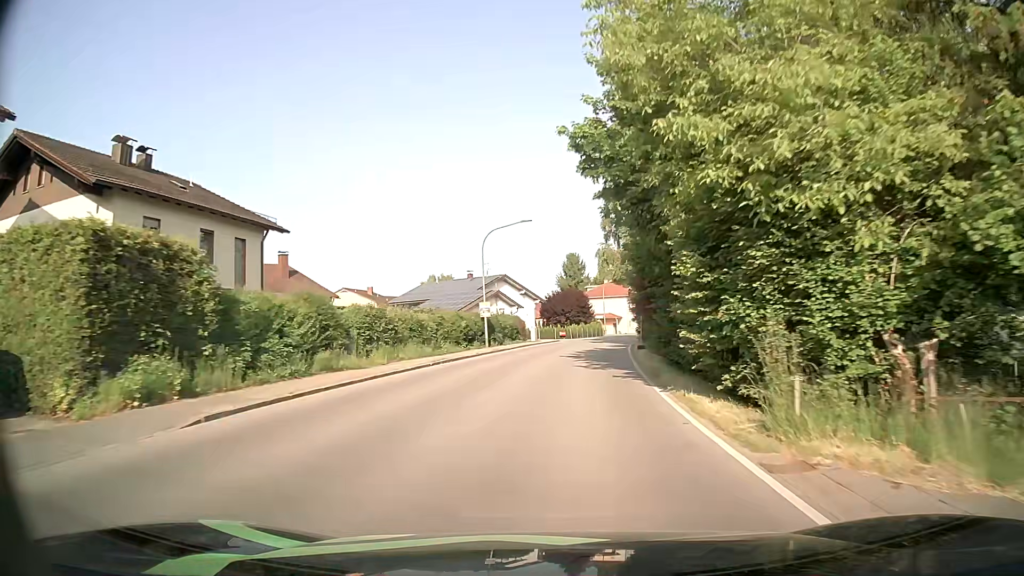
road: secondary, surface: asphalt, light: Day
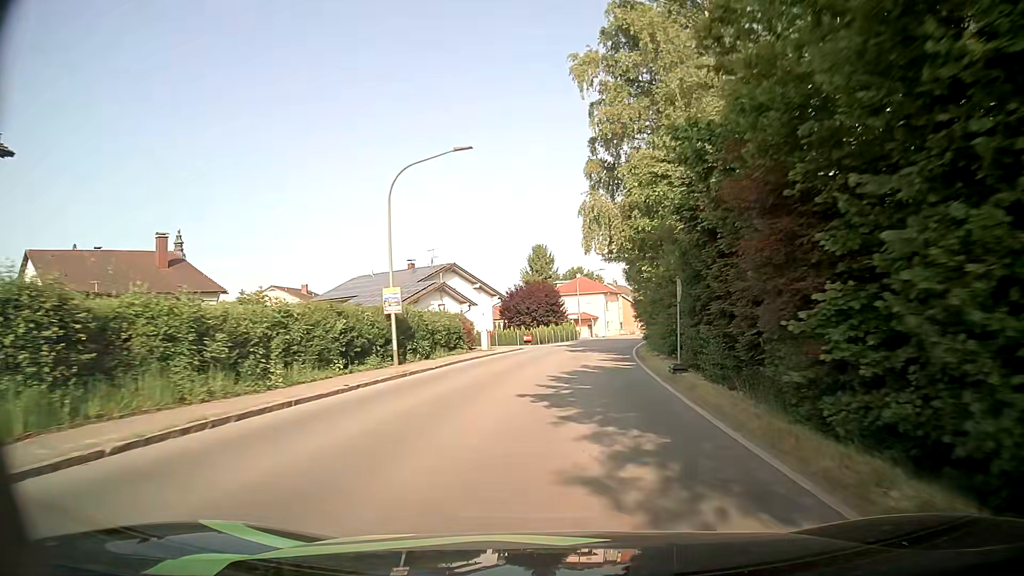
(+0.3, +16.7) m; +2°
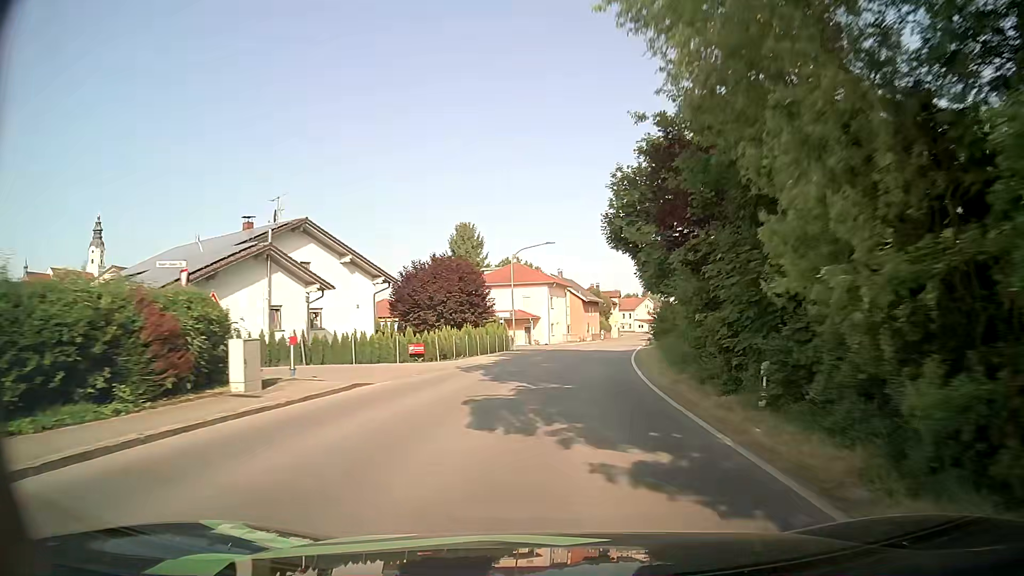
(+1.2, +25.4) m; +6°
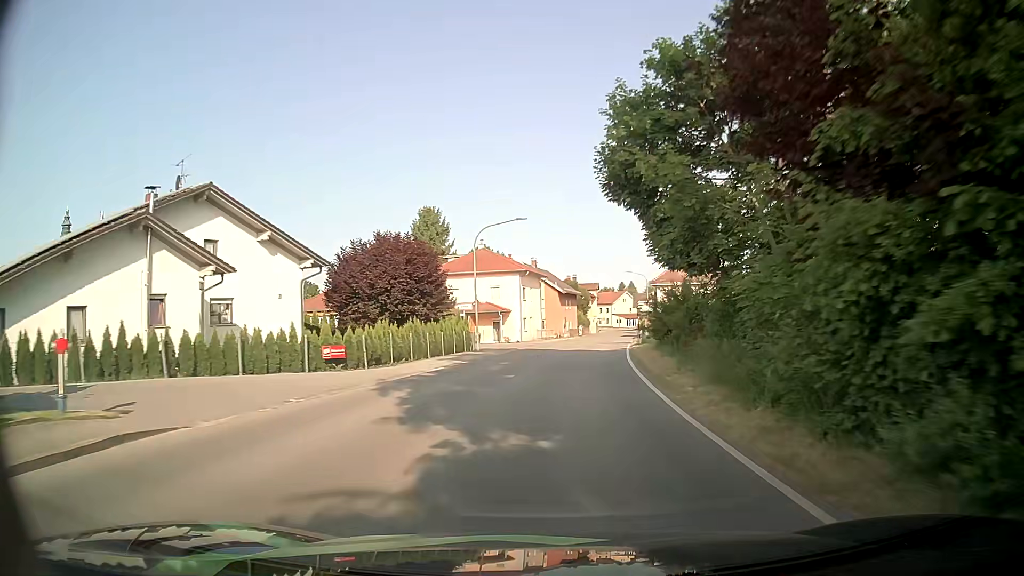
(+0.1, +8.5) m; +2°
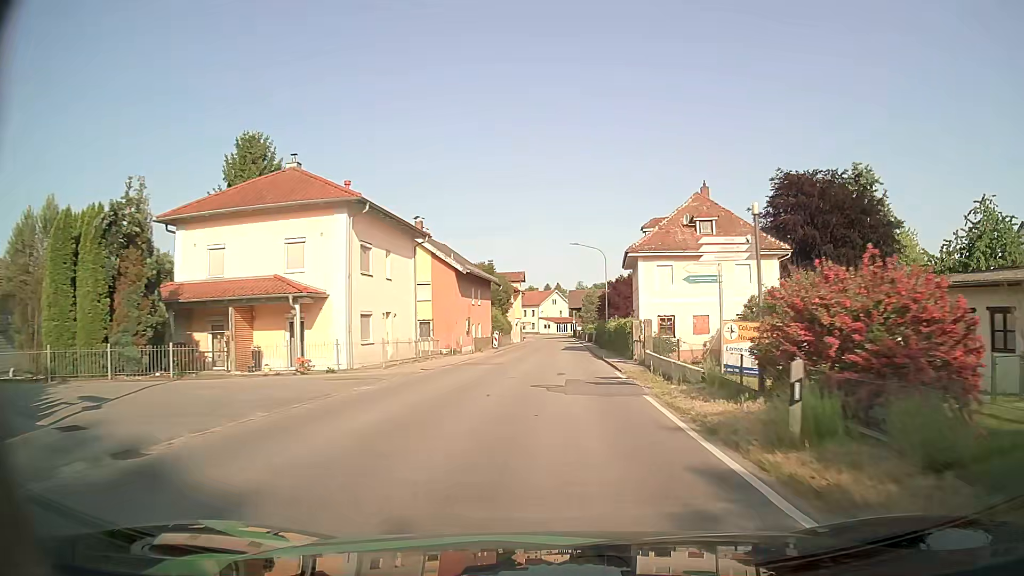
(+1.7, +33.2) m; +6°
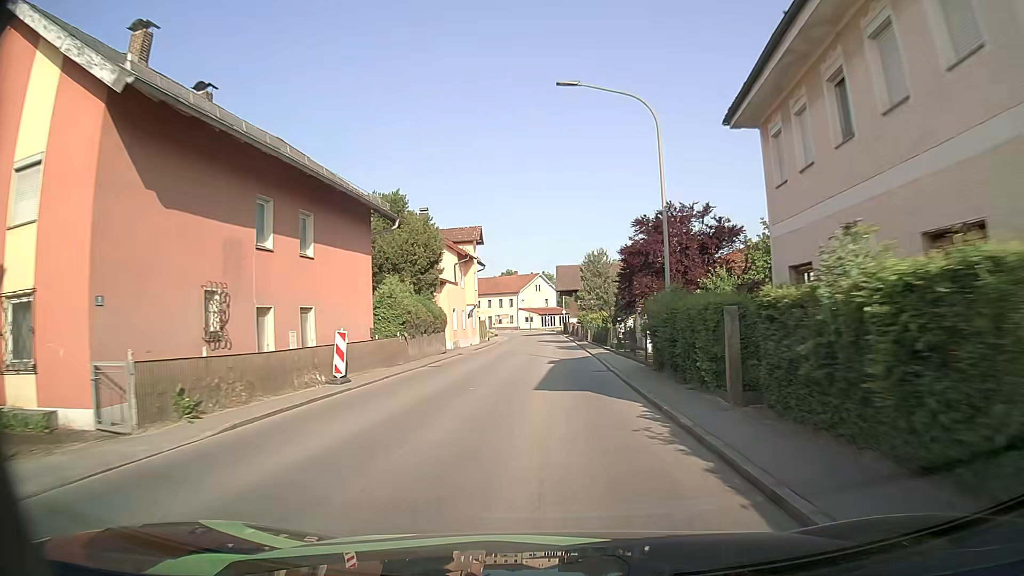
(+0.9, +33.8) m; +1°
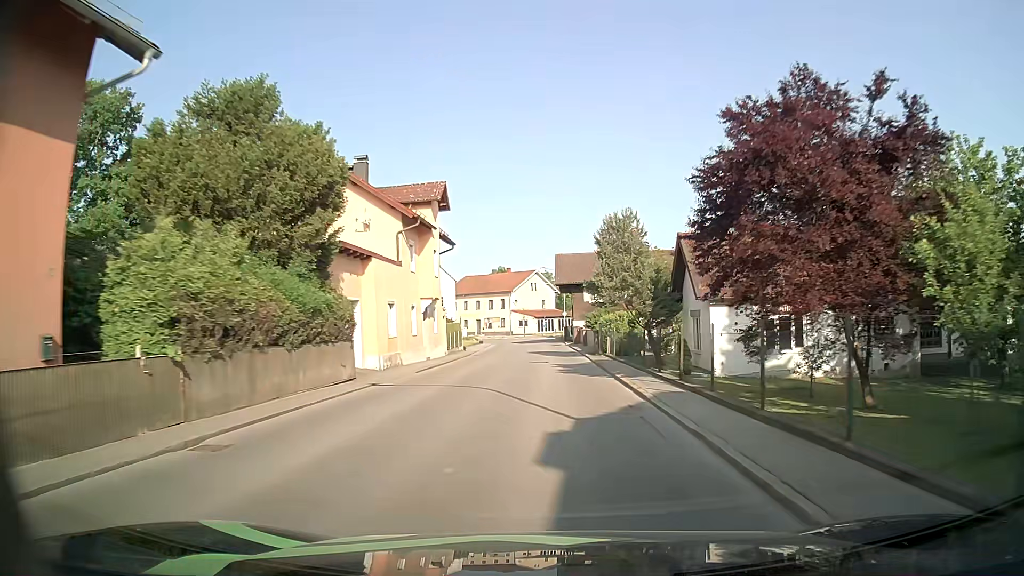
(0.0, +16.6) m; 0°
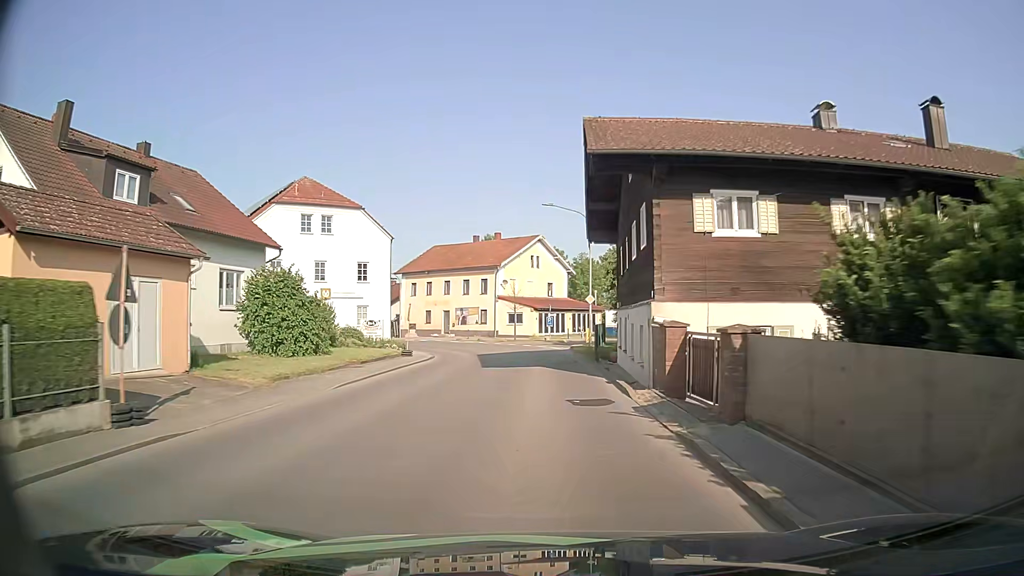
(+0.3, +39.4) m; 0°
(0, +10) (0, +20) (-1, +30) (-2, +40) (-5, +49) (-9, +58) (-15, +66) (-21, +74) (-28, +82) (-35, +89) m
